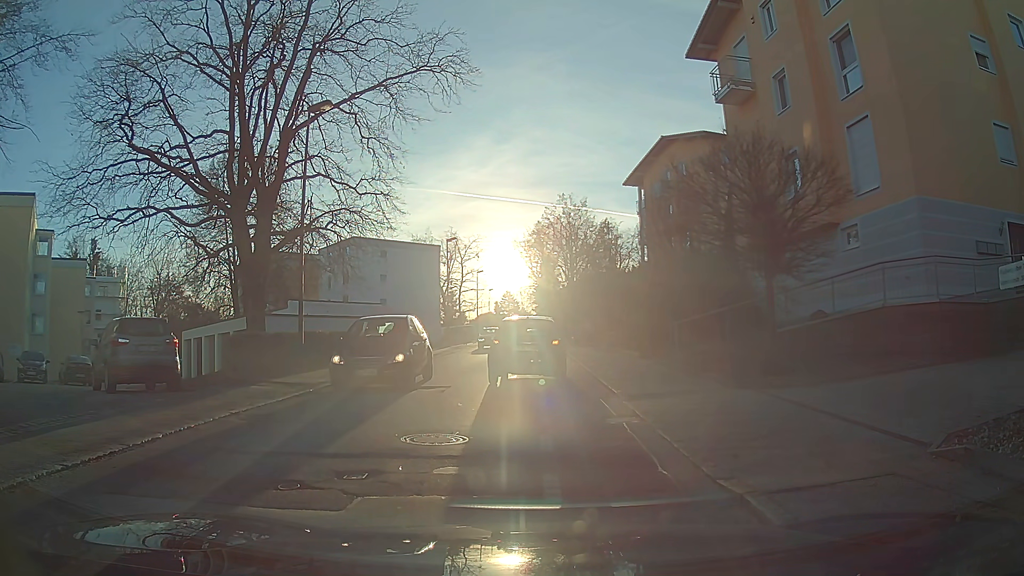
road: residential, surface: asphalt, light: Day
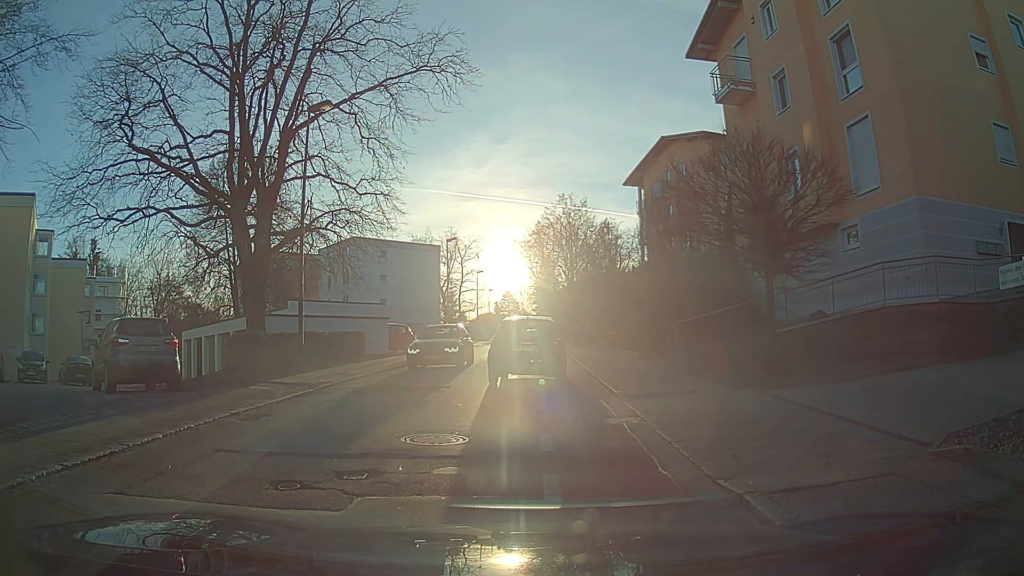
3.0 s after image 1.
(0.0, 0.0) m; 0°
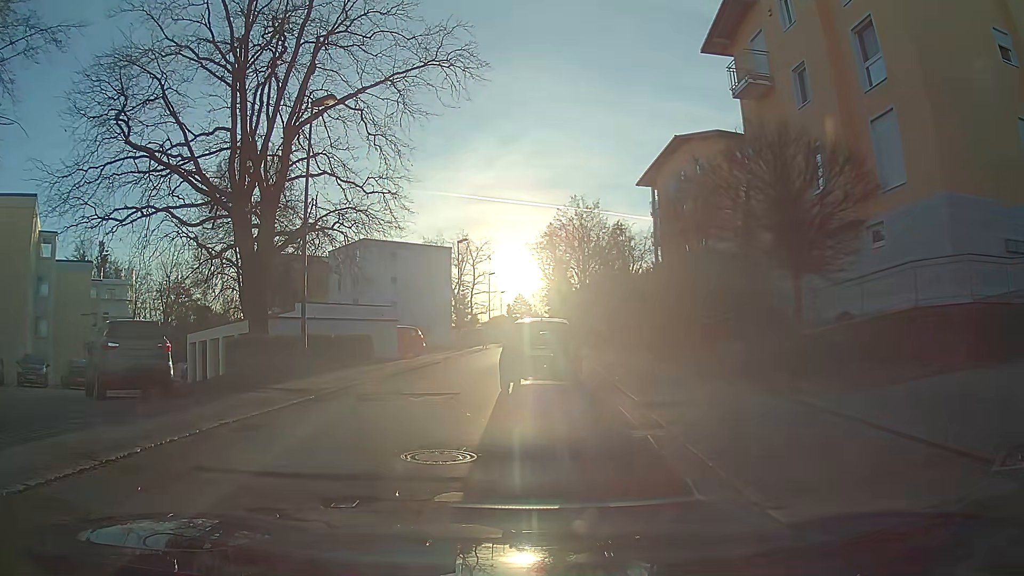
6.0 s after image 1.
(0.0, +0.9) m; 0°
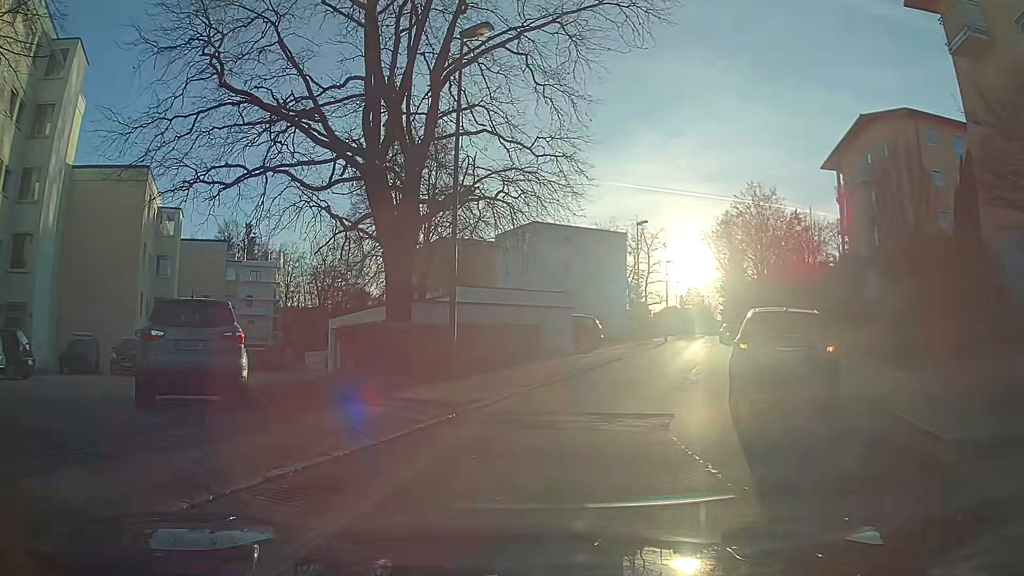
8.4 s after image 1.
(-0.7, +4.5) m; -14°
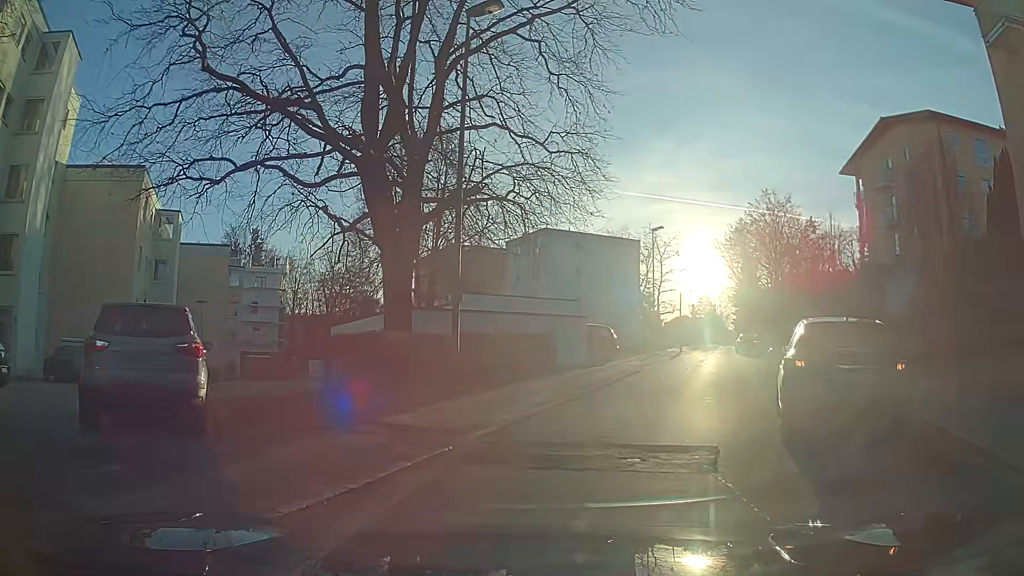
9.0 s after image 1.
(0.0, +1.7) m; 0°
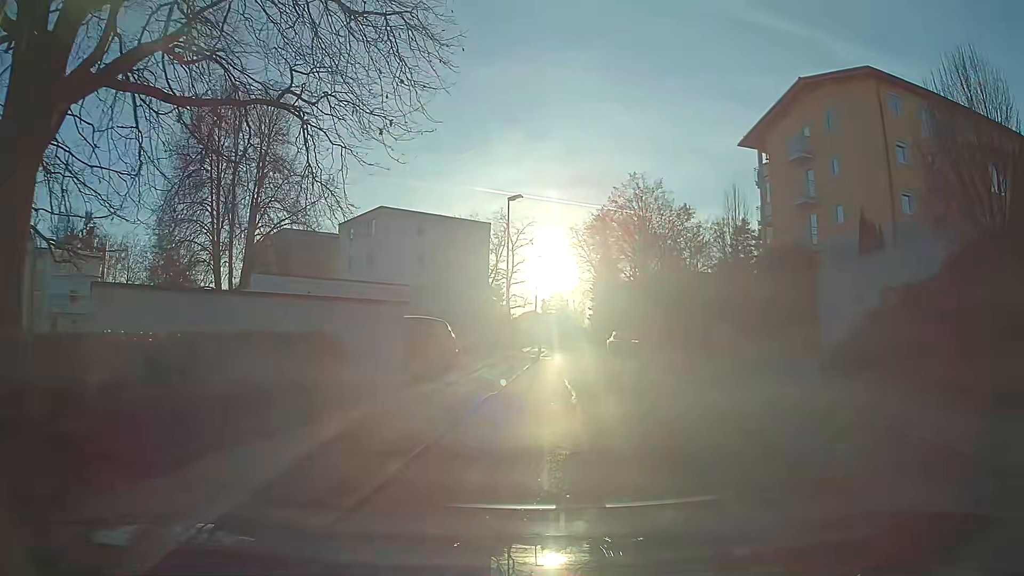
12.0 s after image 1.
(+1.0, +9.5) m; +13°
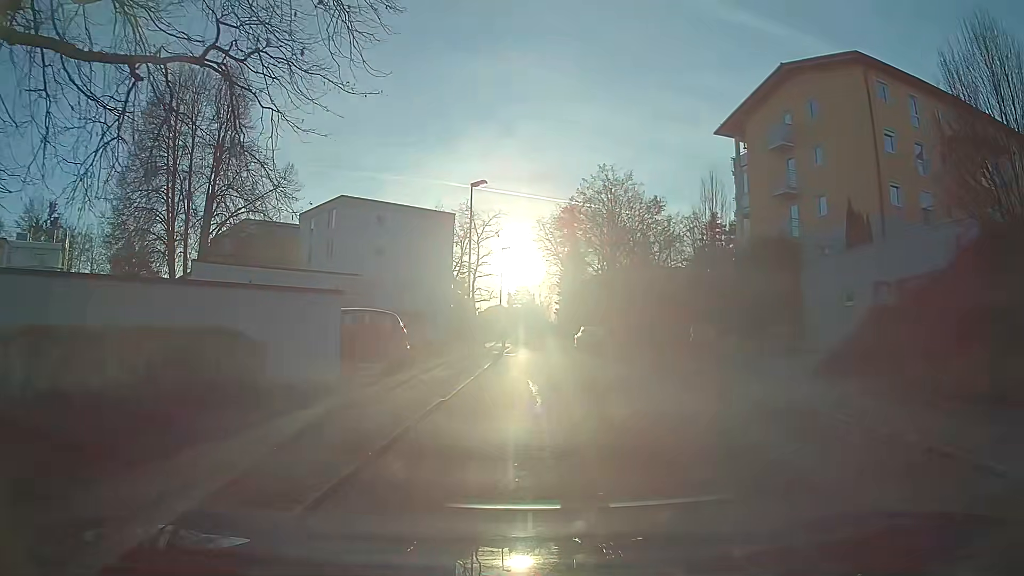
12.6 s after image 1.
(0.0, +2.2) m; +2°
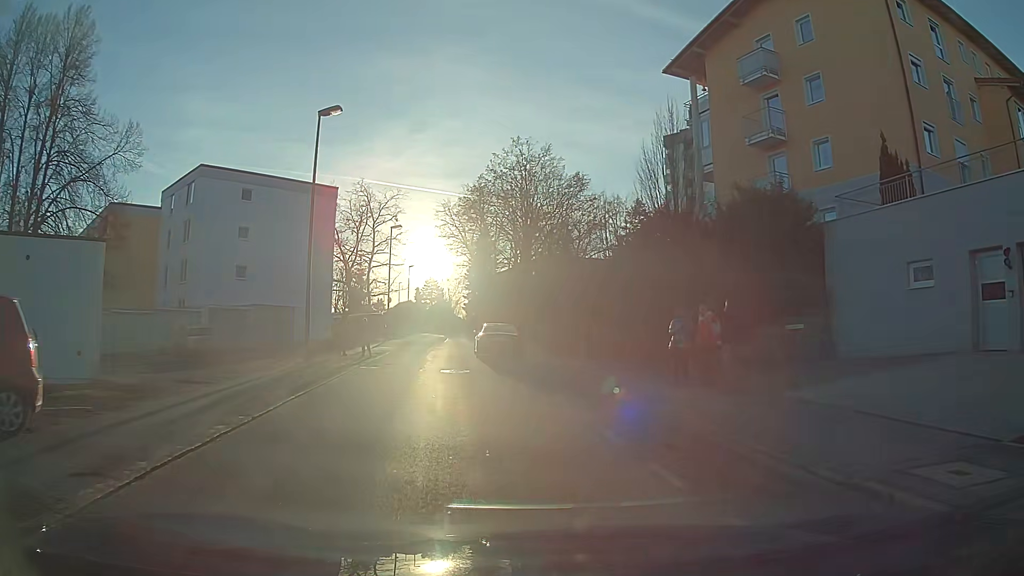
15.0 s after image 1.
(+0.9, +11.4) m; +7°
